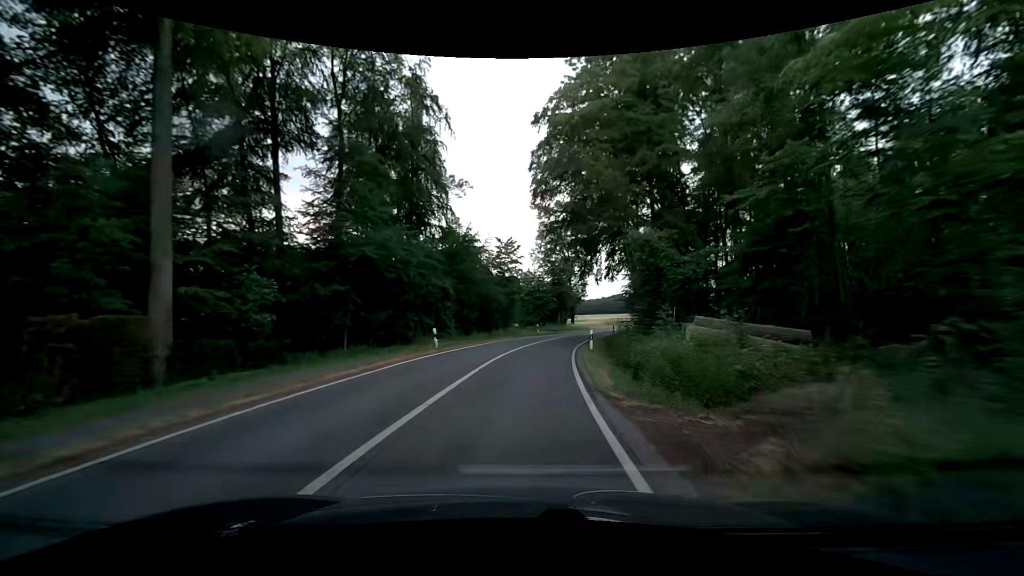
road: secondary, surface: asphalt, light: Day
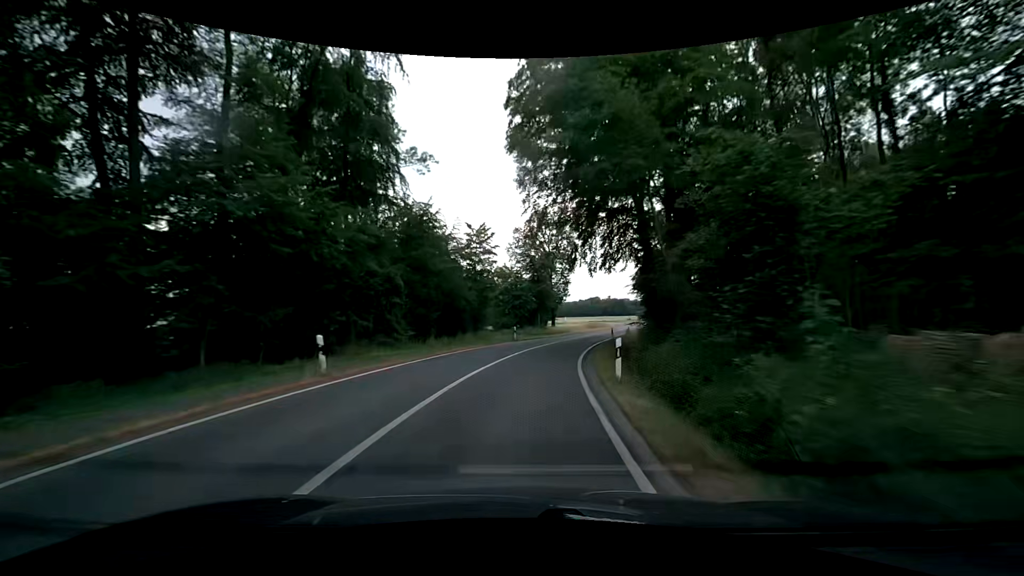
(+0.2, +10.7) m; +2°
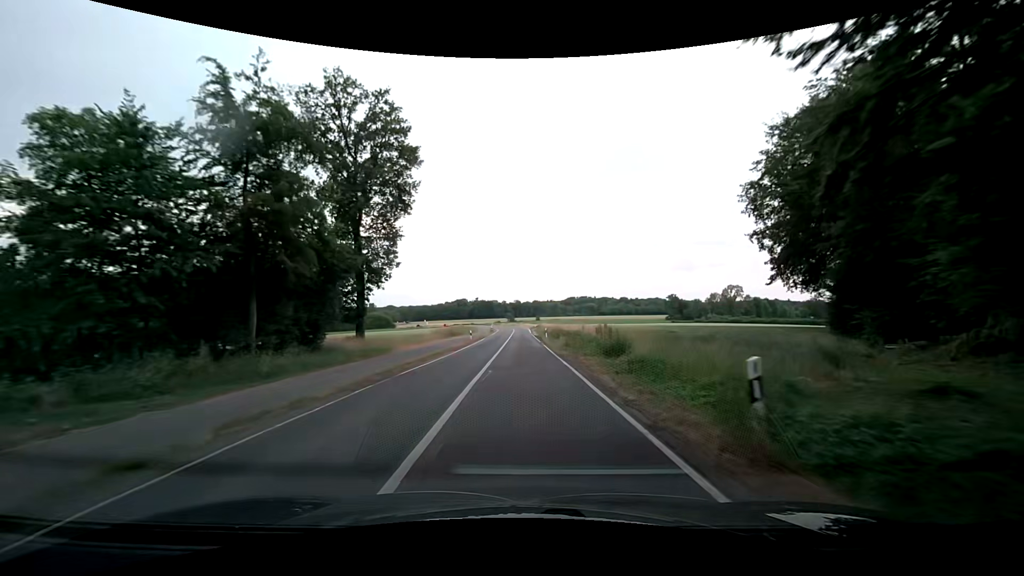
(+8.2, +52.3) m; +16°
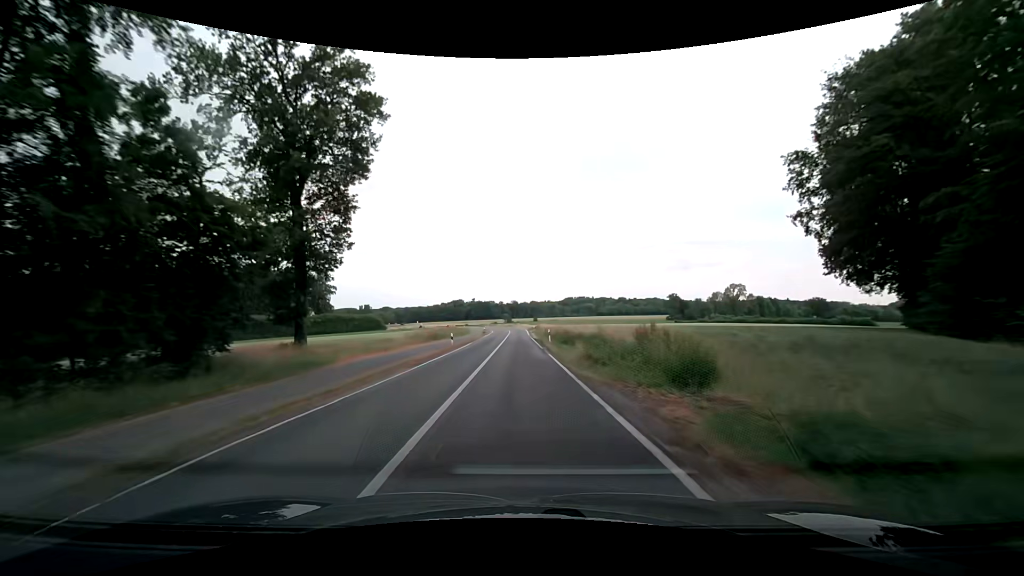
(+0.1, +10.7) m; +1°
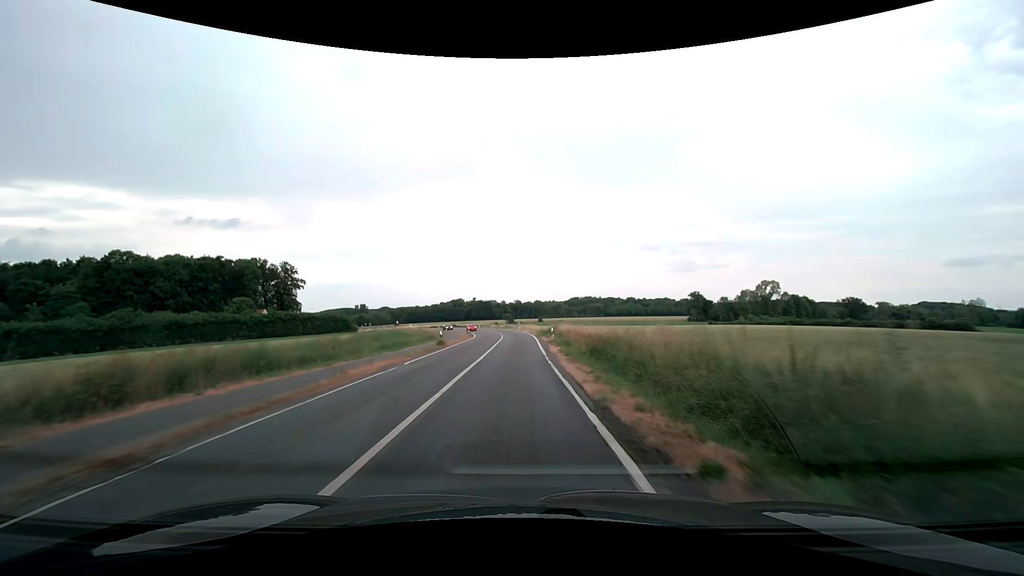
(-0.6, +42.5) m; -1°
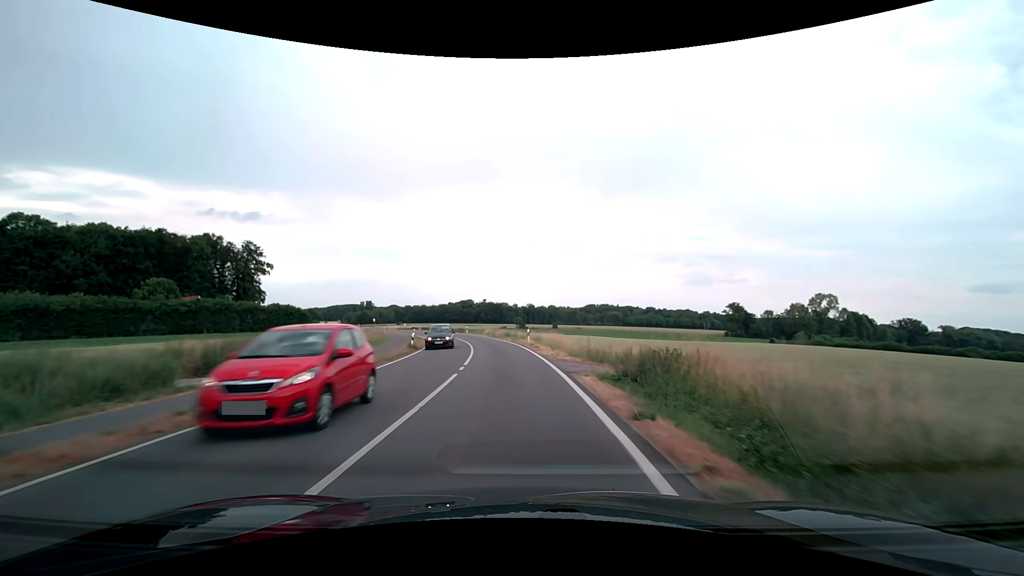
(-0.3, +42.2) m; -2°
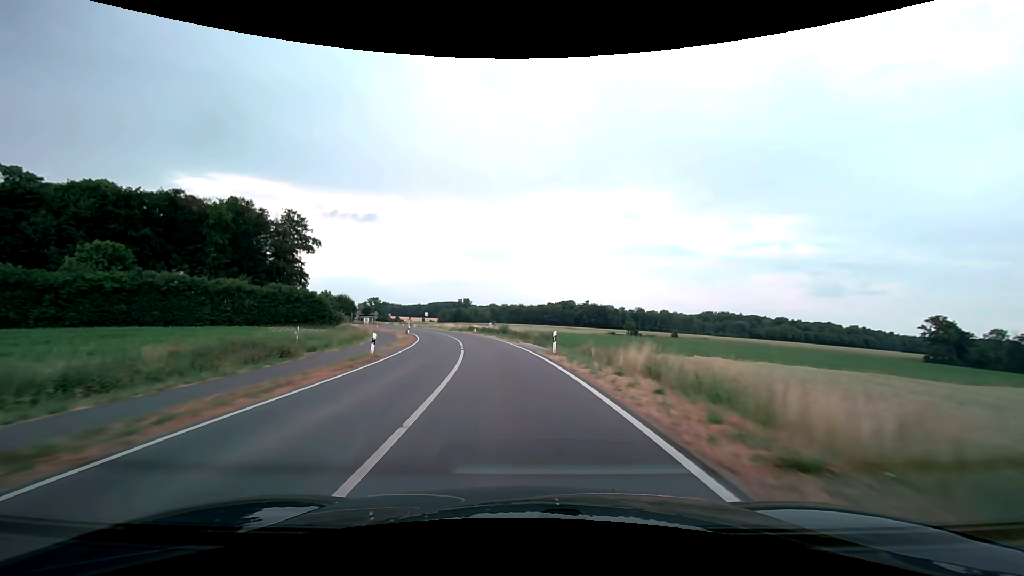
(-4.7, +52.5) m; -11°
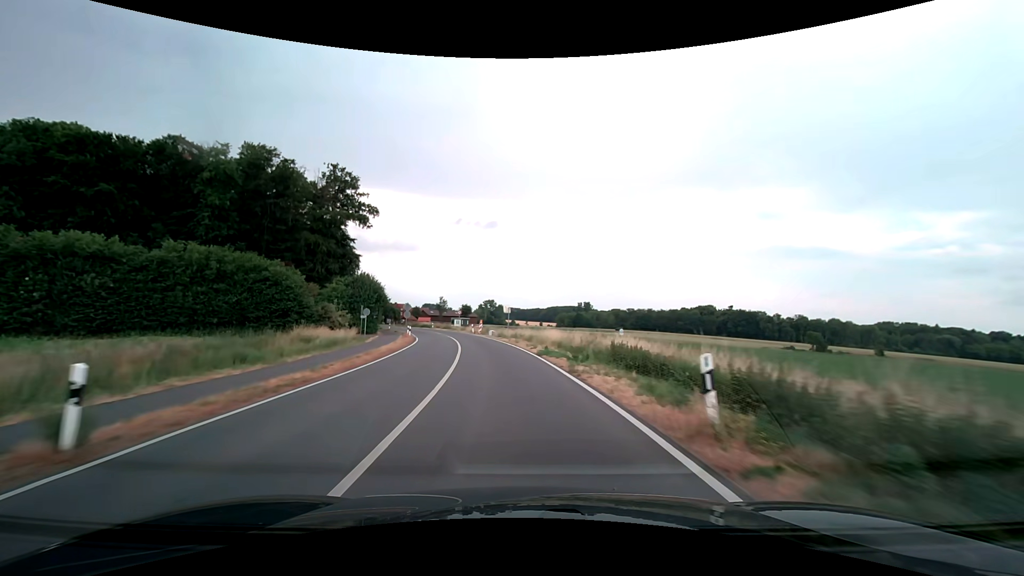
(-6.2, +52.3) m; -14°
(0, +10) (-1, +20) (-2, +30) (-4, +40) (-6, +50) (-8, +59) (-11, +69) (-14, +78) (-18, +88) (-22, +97) m
